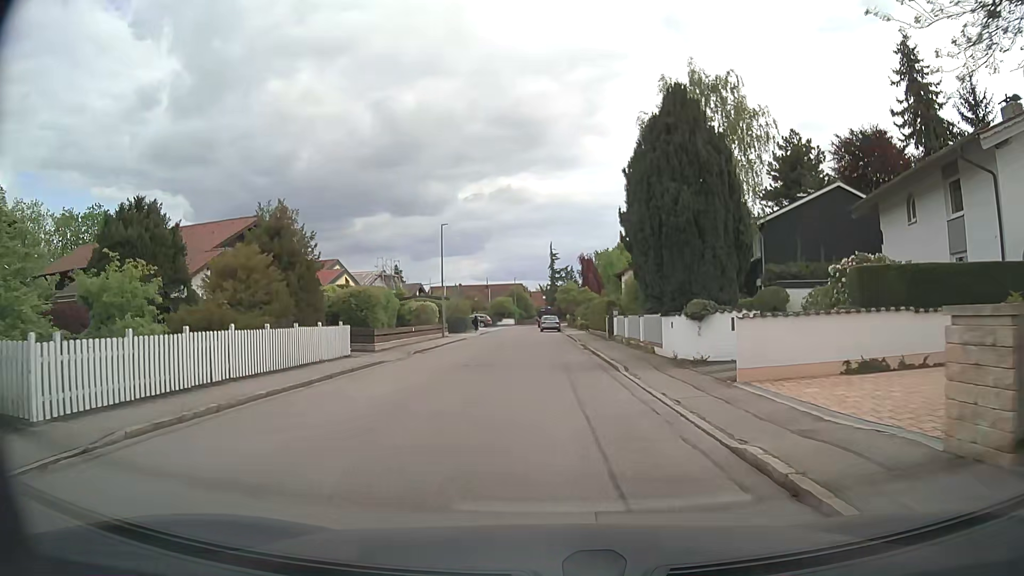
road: residential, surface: asphalt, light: Day
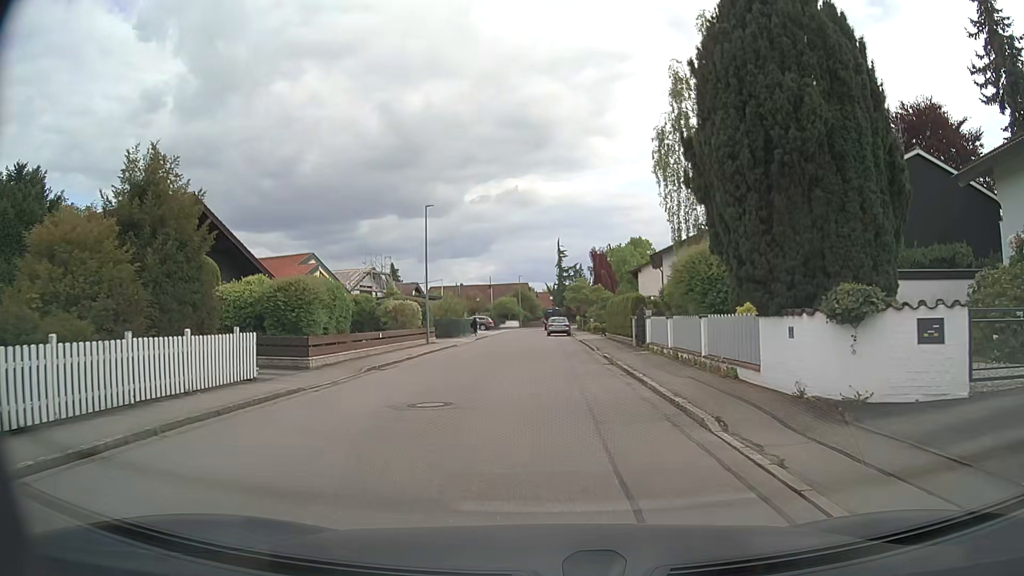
(-0.1, +8.5) m; 0°
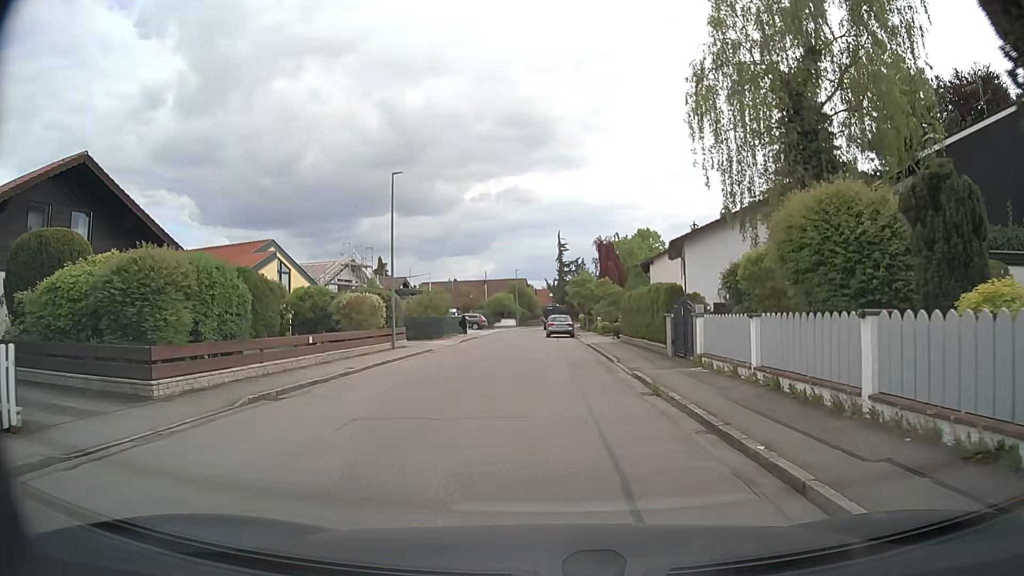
(0.0, +8.2) m; 0°
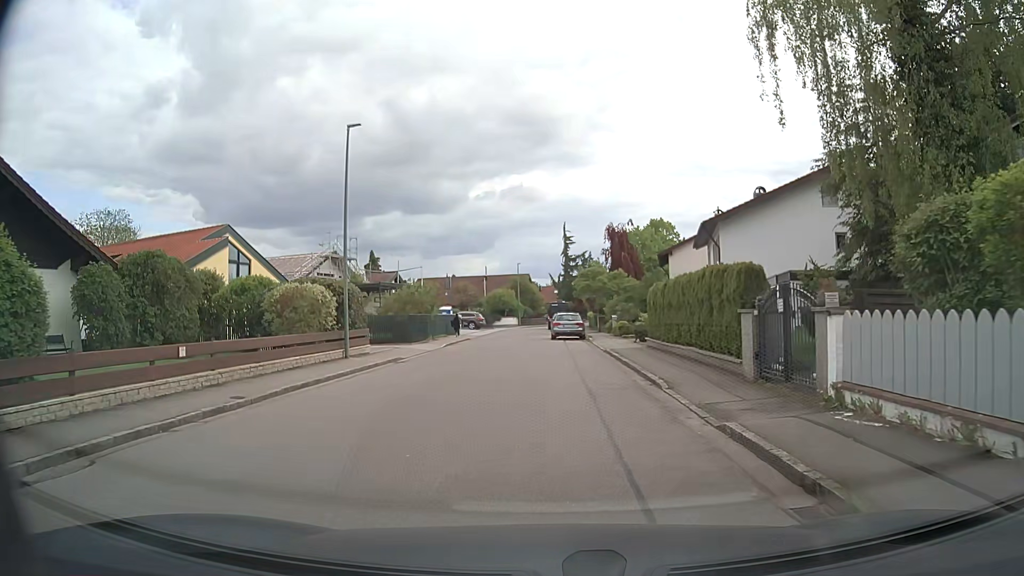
(0.0, +7.4) m; -1°
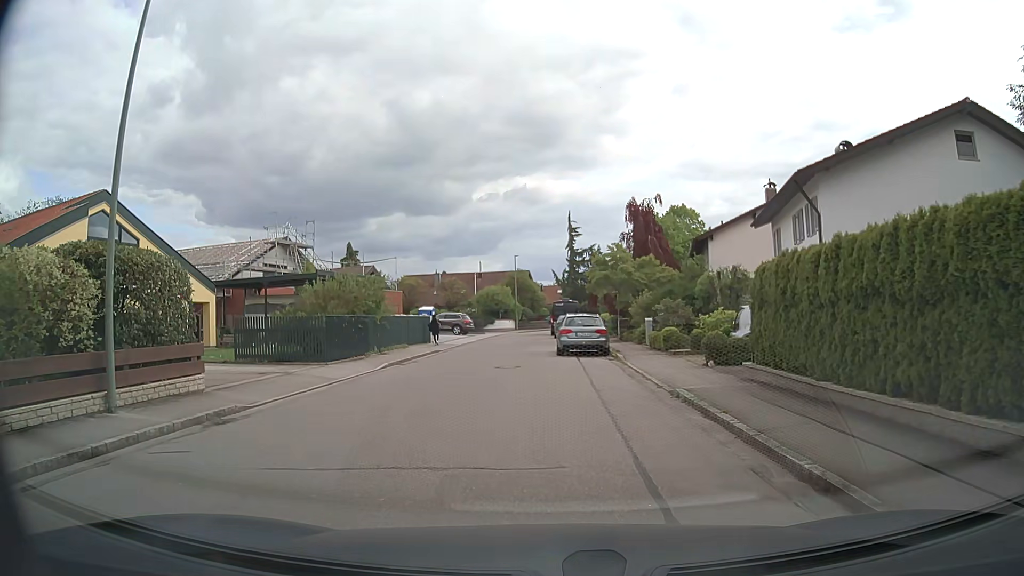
(+0.1, +12.6) m; 0°
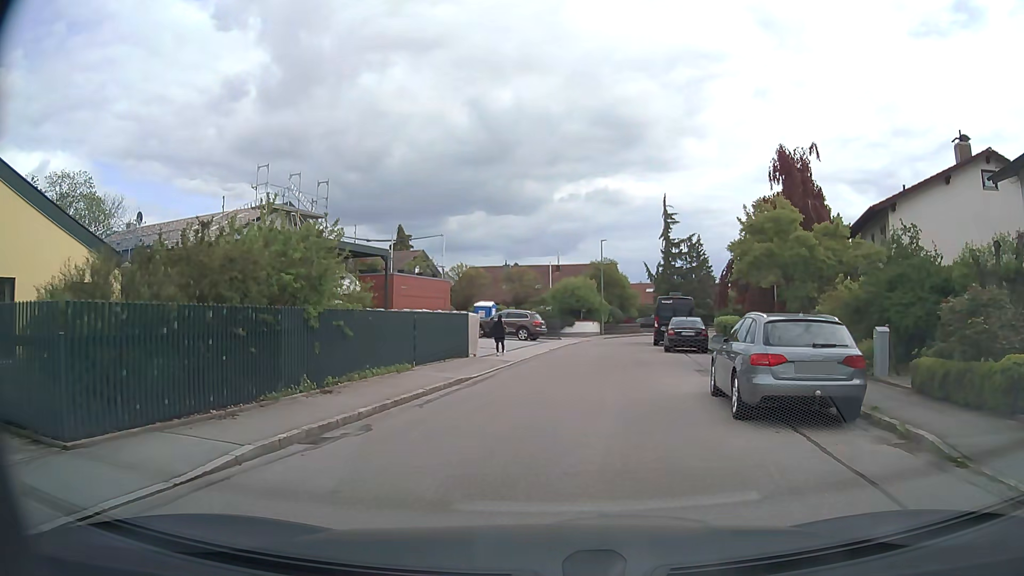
(-0.9, +14.4) m; -7°
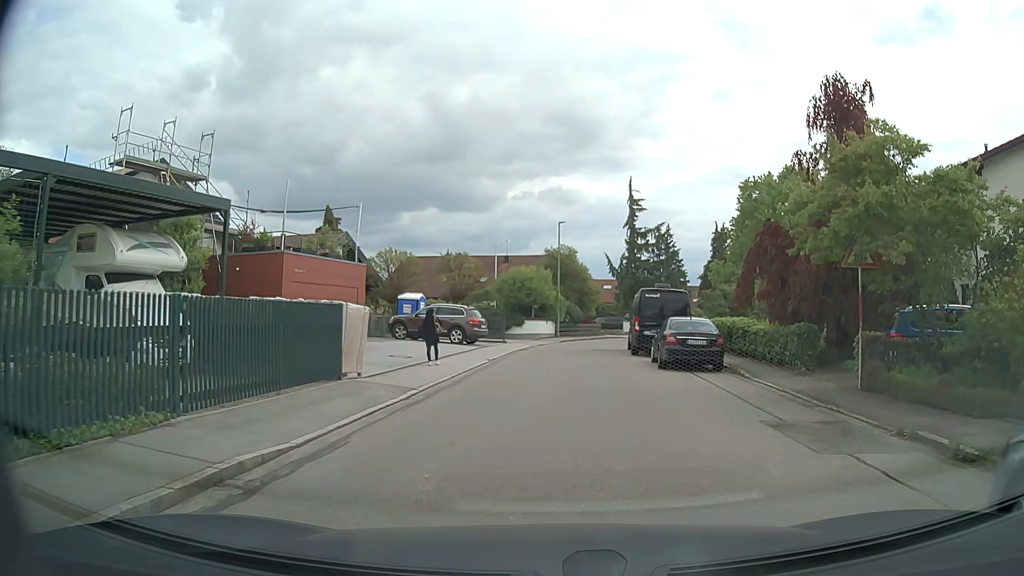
(+0.3, +9.3) m; +5°
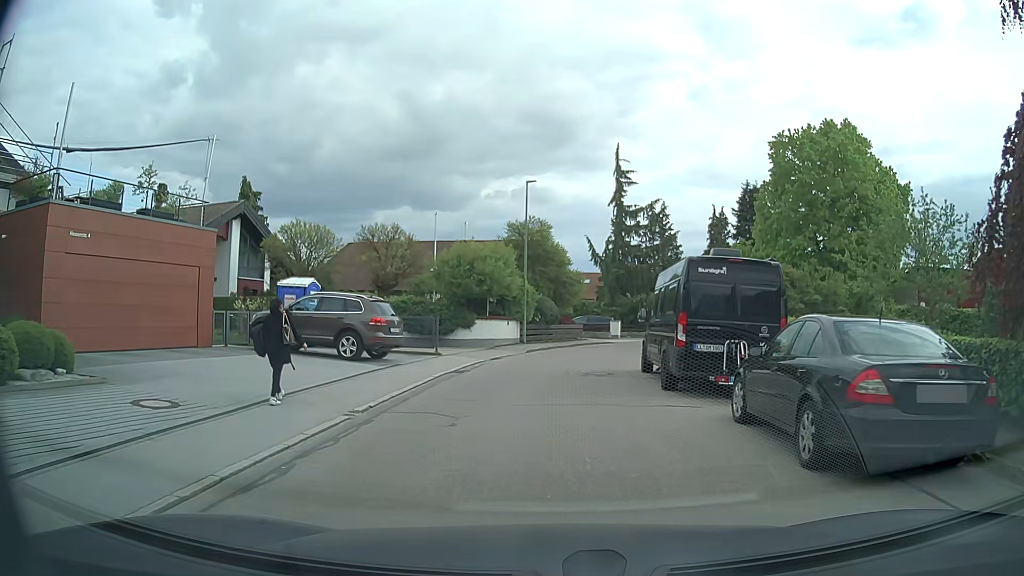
(+0.4, +12.9) m; +2°
(0, +10) (+1, +20) (+4, +29) (+8, +38) (+13, +47) (+20, +55) (+27, +61) (+36, +66) (+45, +70) (+54, +75) m
